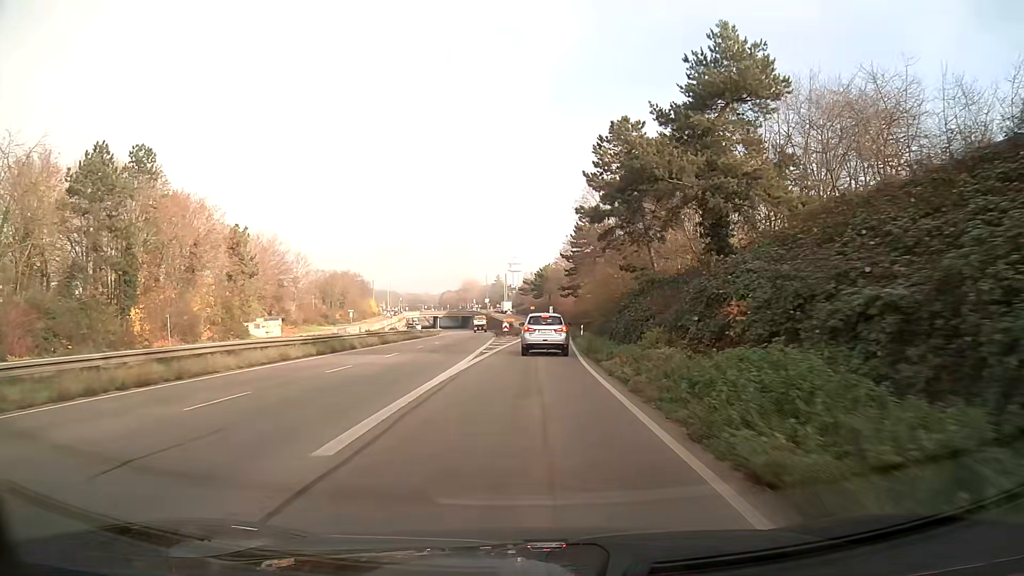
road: trunk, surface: asphalt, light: Day
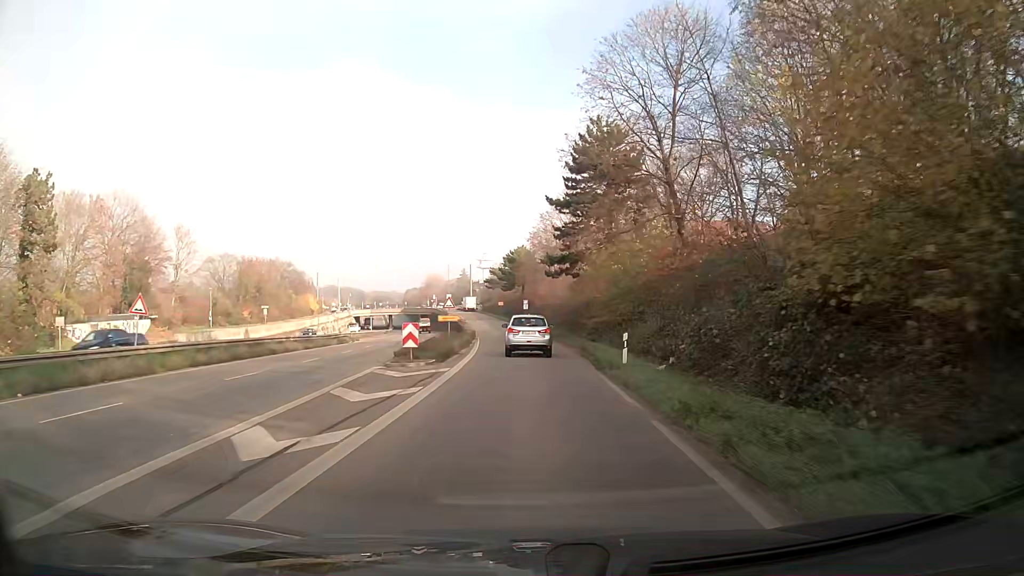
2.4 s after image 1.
(+0.6, +37.9) m; +2°
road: trunk_link
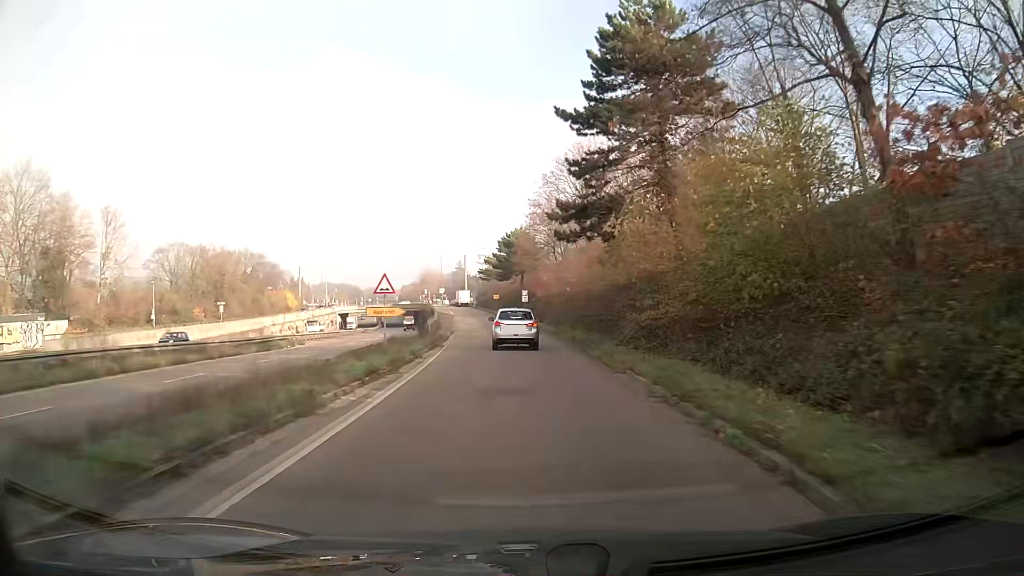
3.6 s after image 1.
(+0.1, +18.7) m; 0°
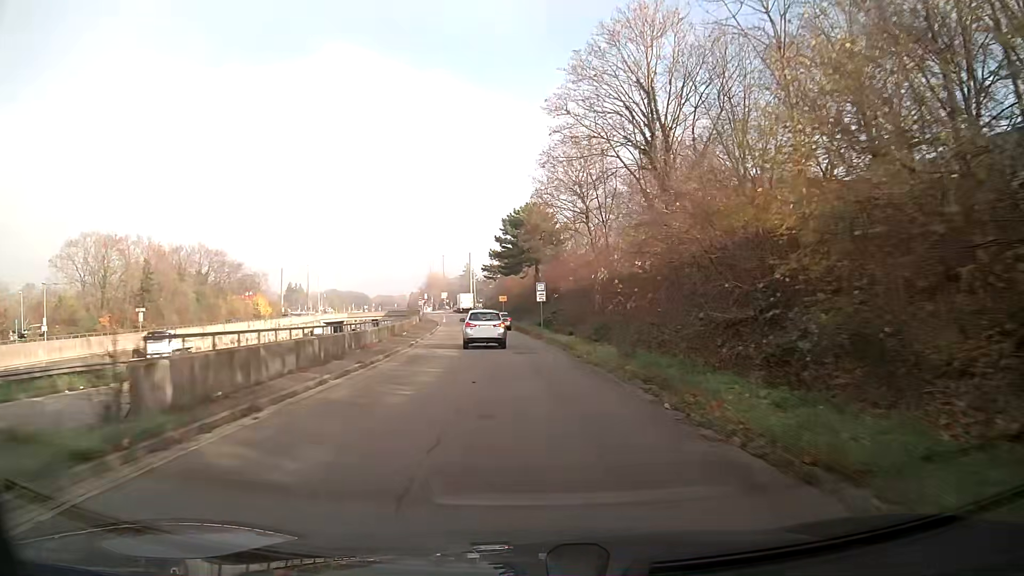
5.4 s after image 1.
(-0.5, +27.7) m; -2°
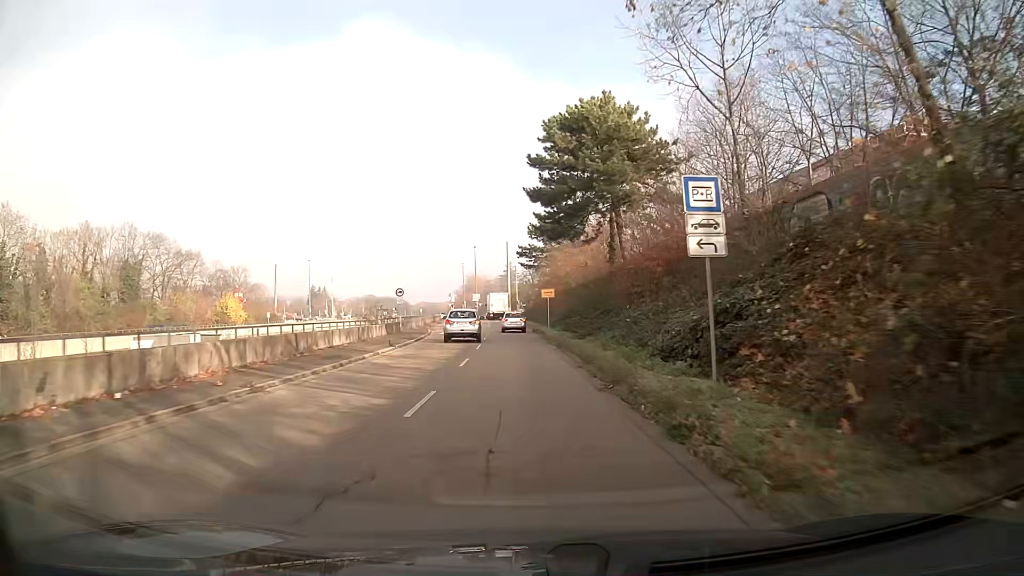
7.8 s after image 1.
(-1.2, +36.8) m; -4°
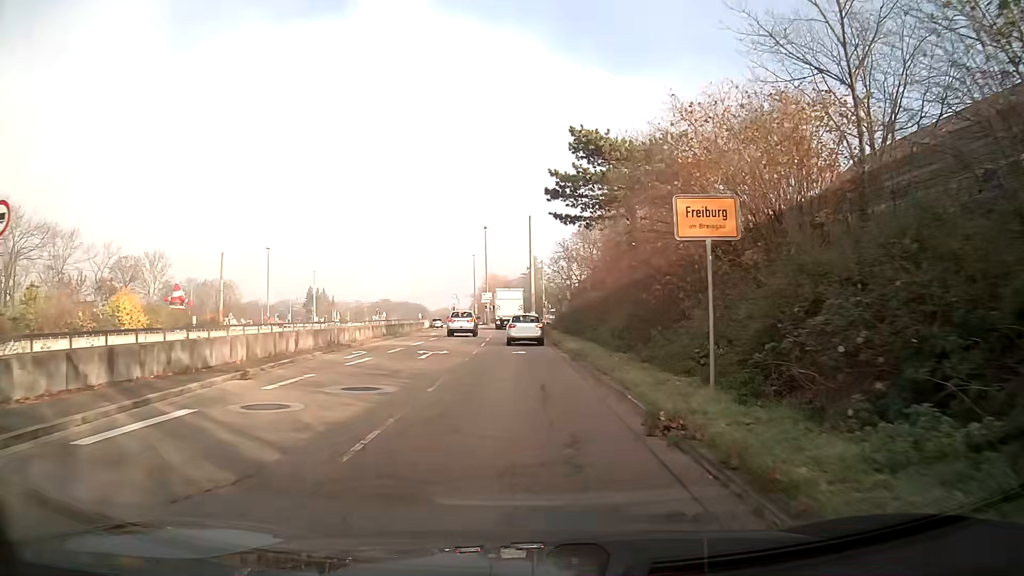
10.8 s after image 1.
(-0.8, +38.9) m; -2°
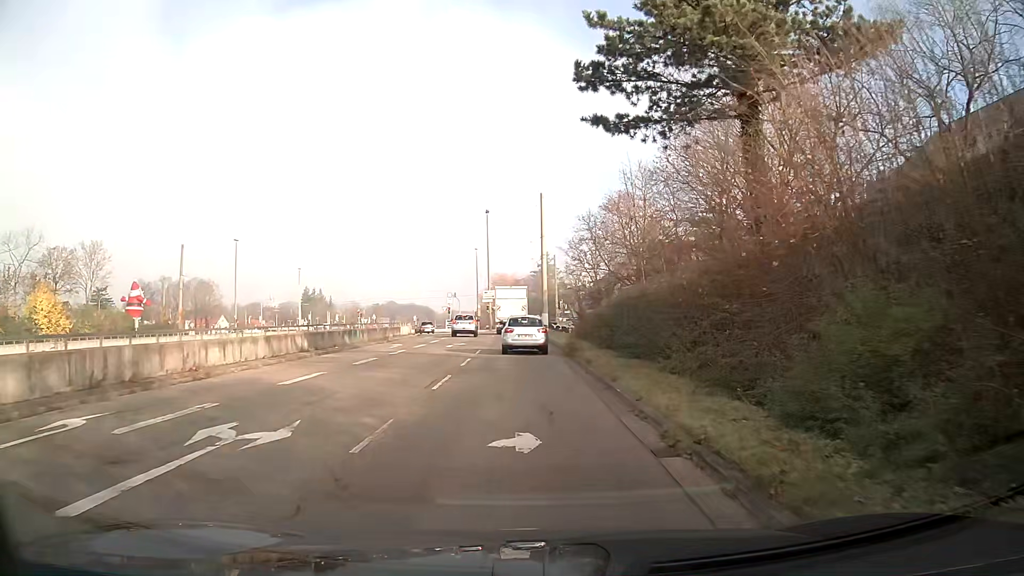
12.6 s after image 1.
(-0.2, +17.3) m; -1°
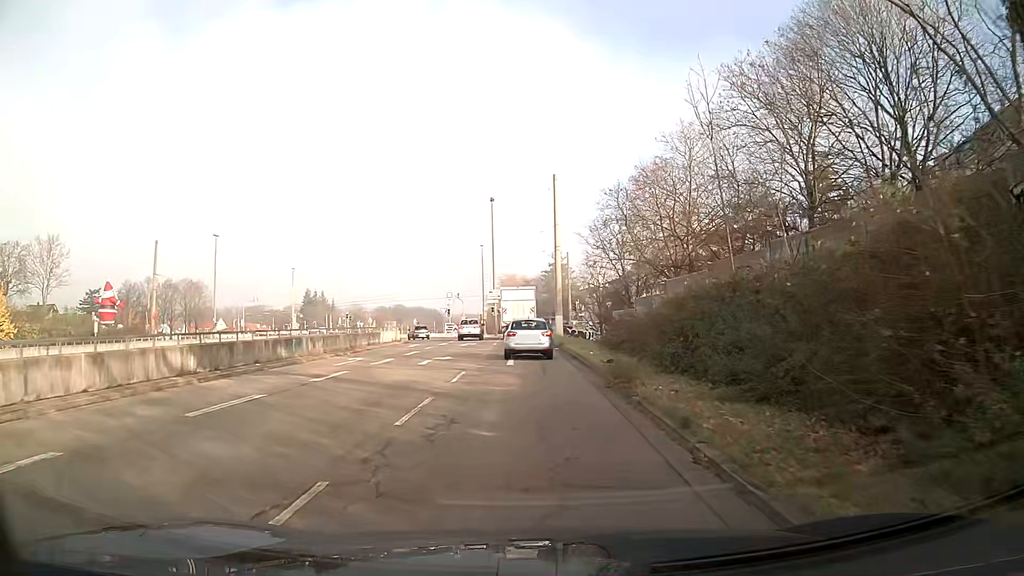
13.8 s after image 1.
(-0.1, +10.3) m; -1°
(0, +10) (0, +20) (0, +30) (0, +40) (-1, +50) (-1, +60) (+3, +69) (+12, +73) (+22, +72) (+32, +69) m
